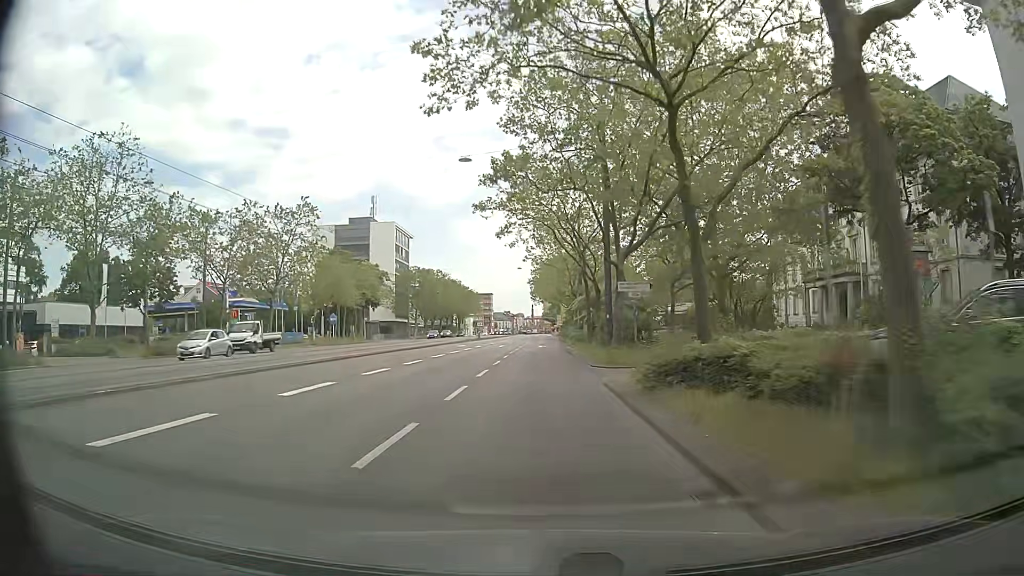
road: primary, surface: asphalt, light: Day
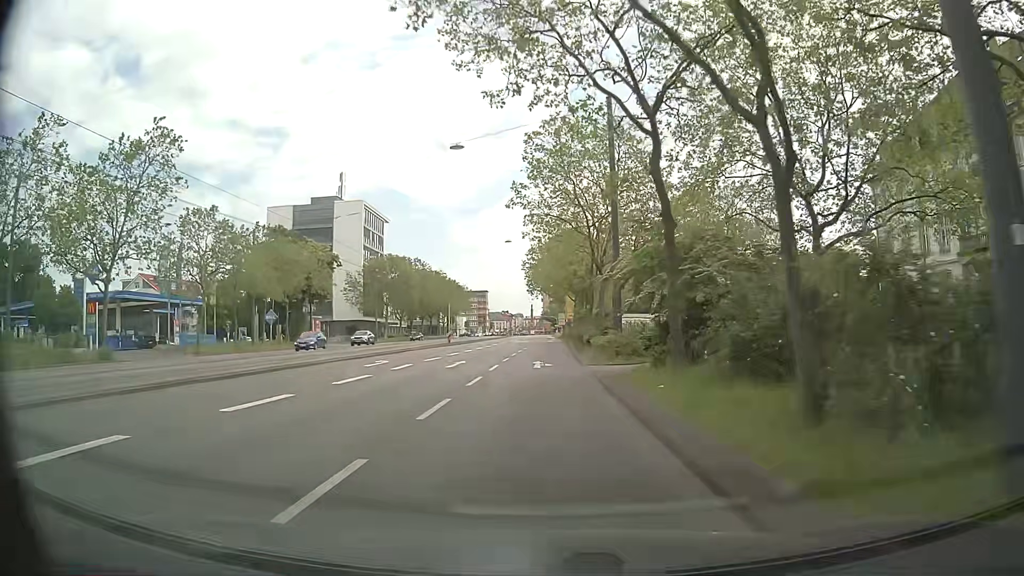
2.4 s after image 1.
(+0.1, +27.7) m; 0°
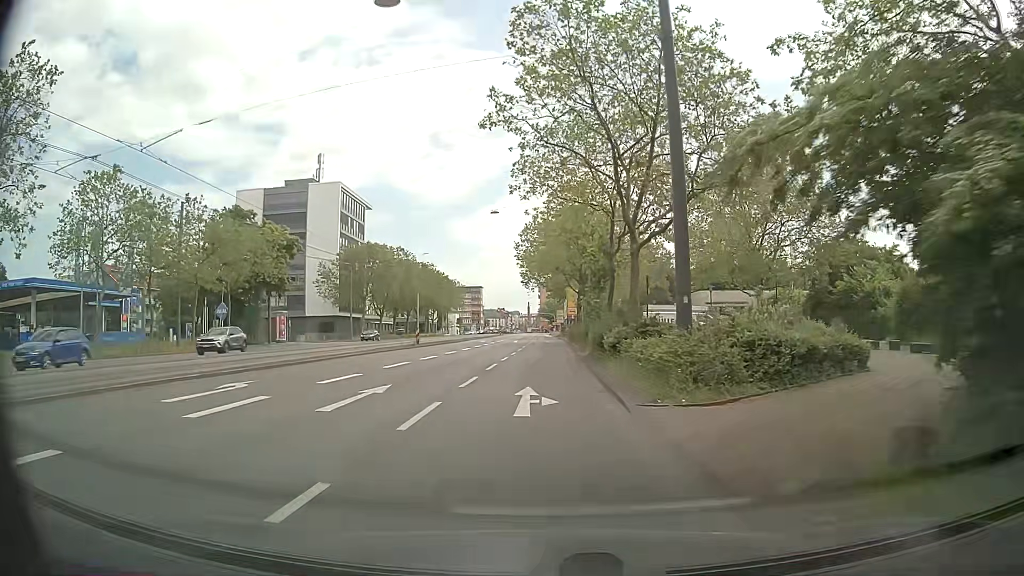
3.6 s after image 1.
(+0.1, +13.8) m; +1°
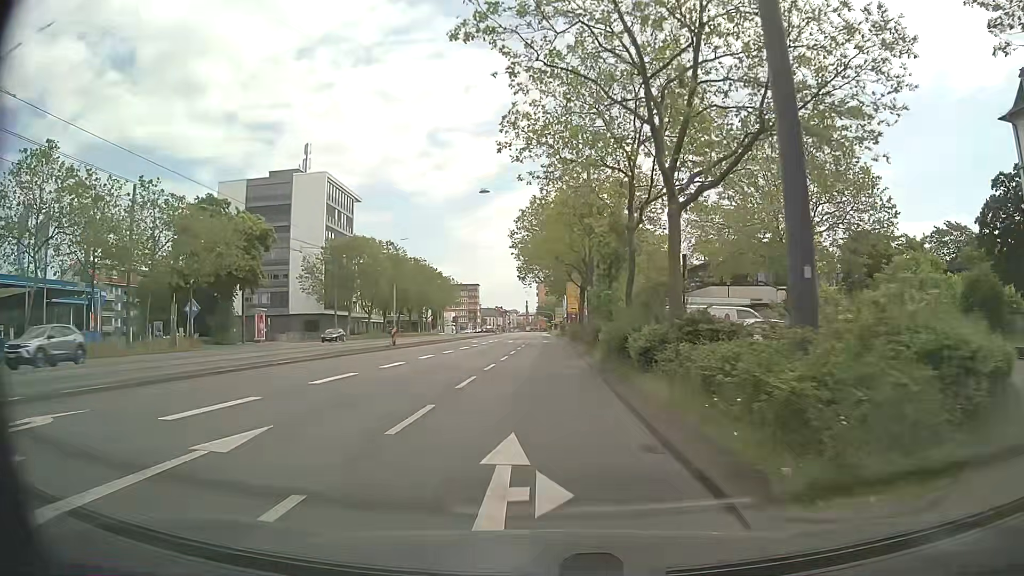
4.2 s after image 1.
(0.0, +6.9) m; 0°
(0, +10) (0, +20) (0, +30) (0, +40) (0, +50) (0, +60) (0, +70) (0, +80) (0, +90) (0, +100) m
